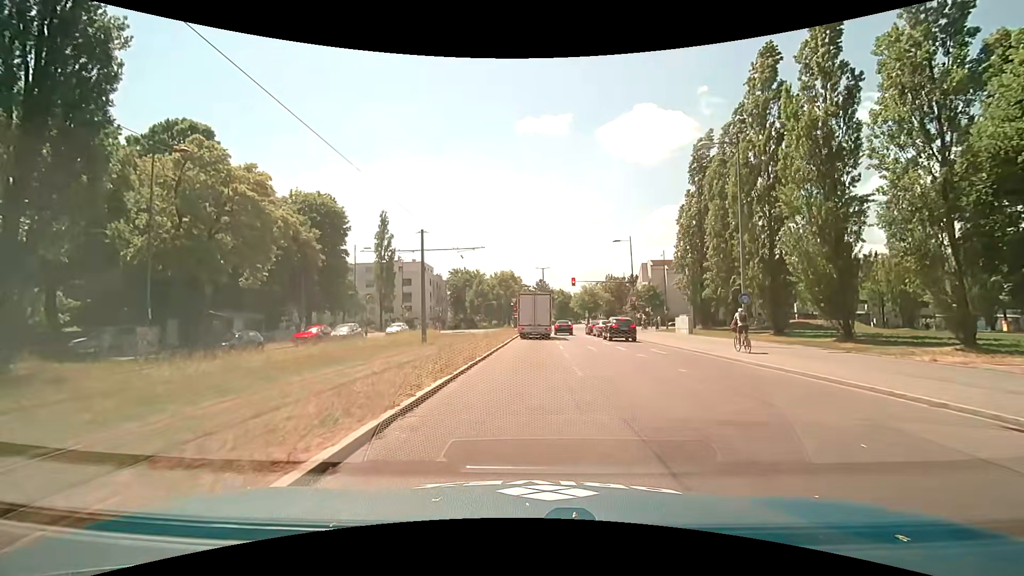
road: secondary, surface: asphalt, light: Day
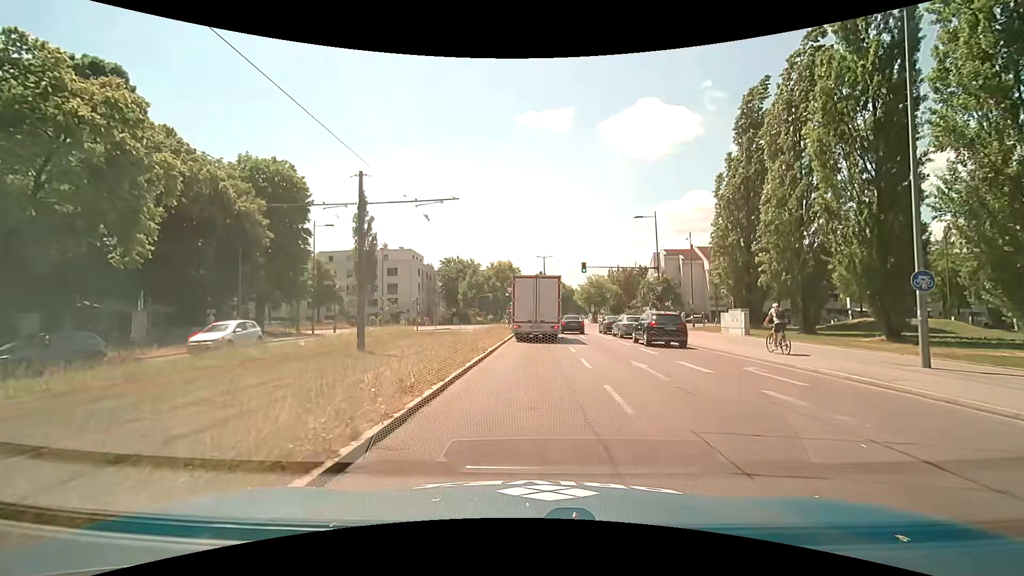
(0.0, +10.9) m; +1°
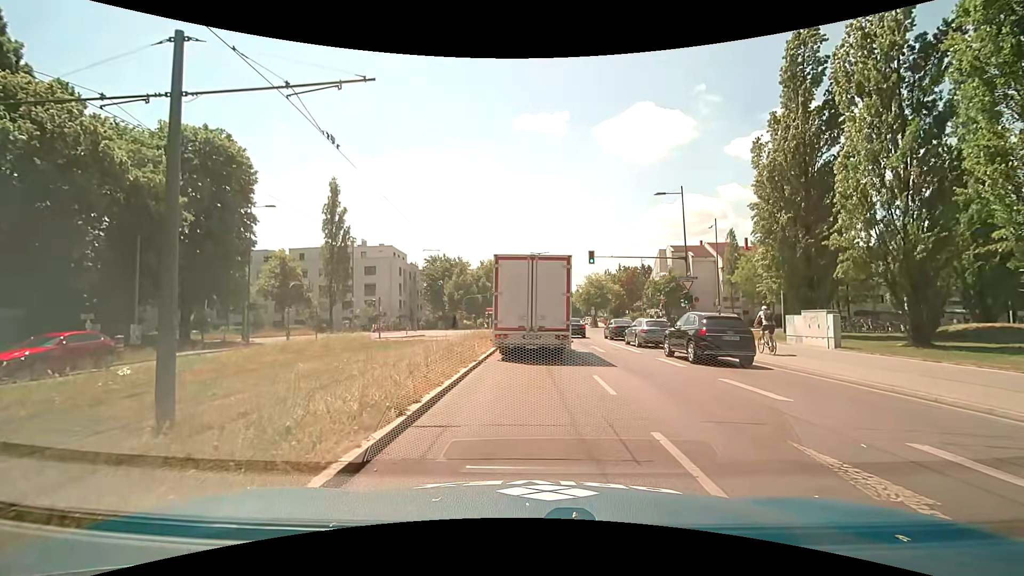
(0.0, +9.6) m; 0°
